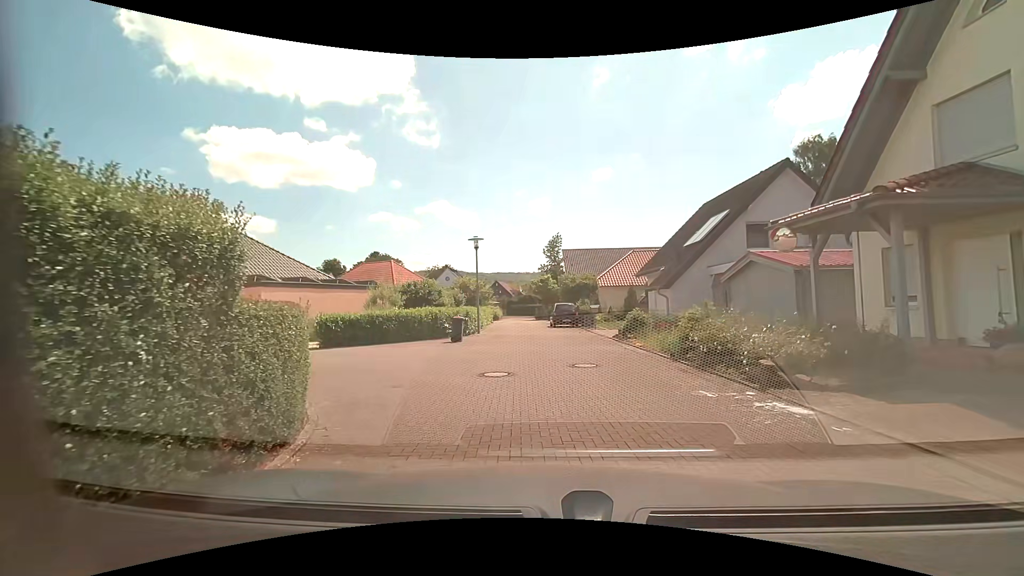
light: Day
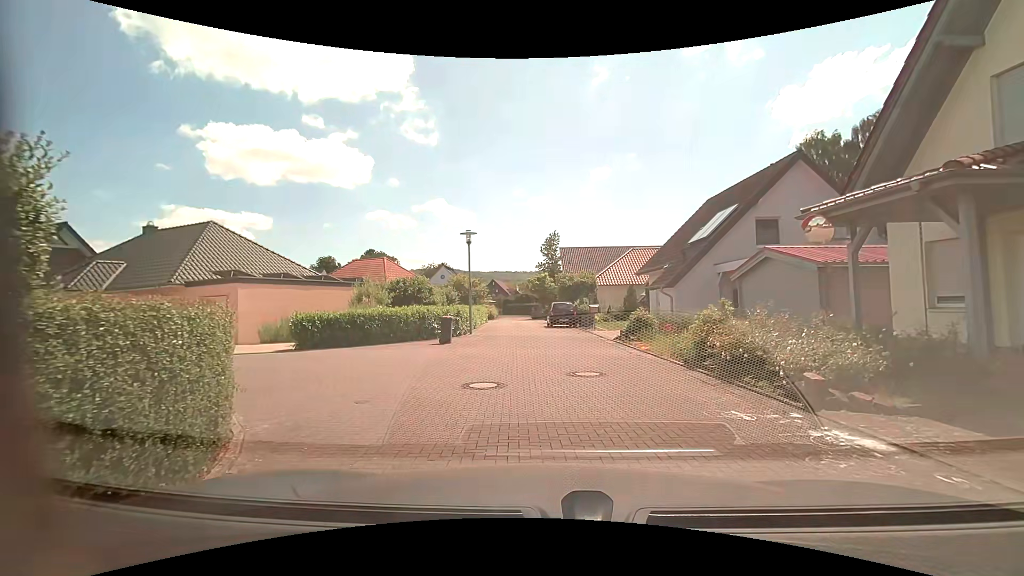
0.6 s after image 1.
(0.0, +1.5) m; +1°
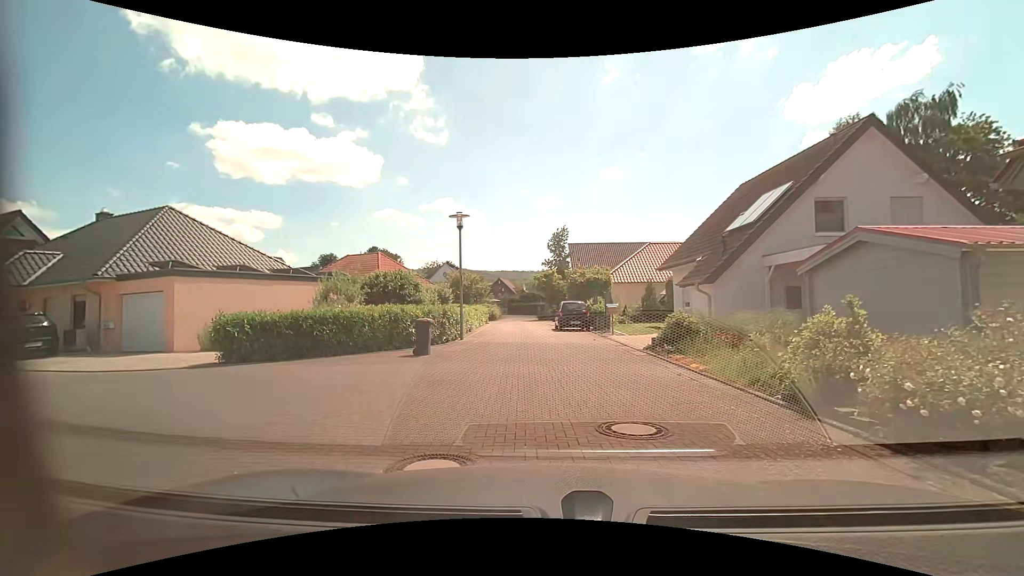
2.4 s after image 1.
(0.0, +4.2) m; 0°
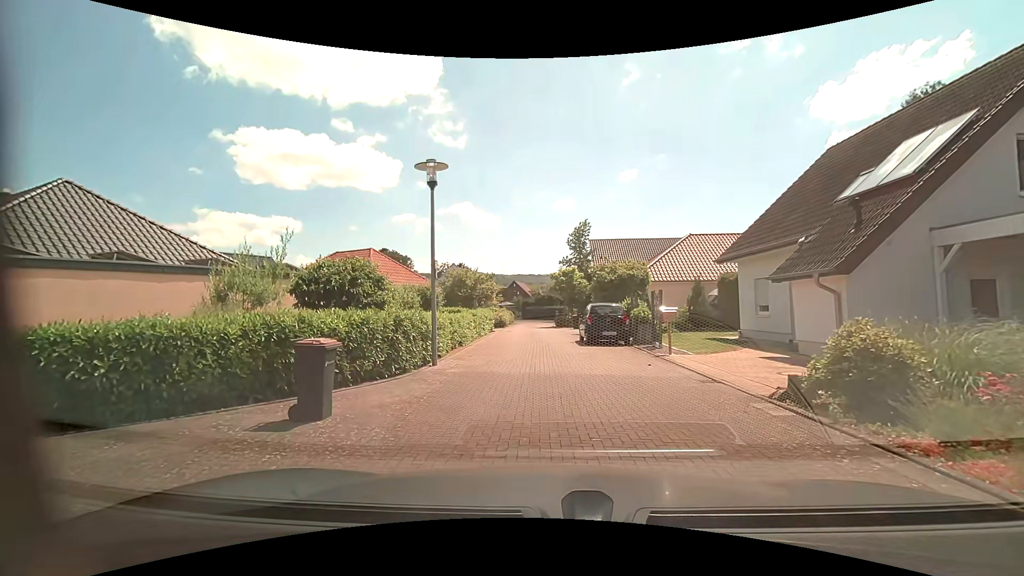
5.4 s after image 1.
(-0.2, +7.0) m; -1°
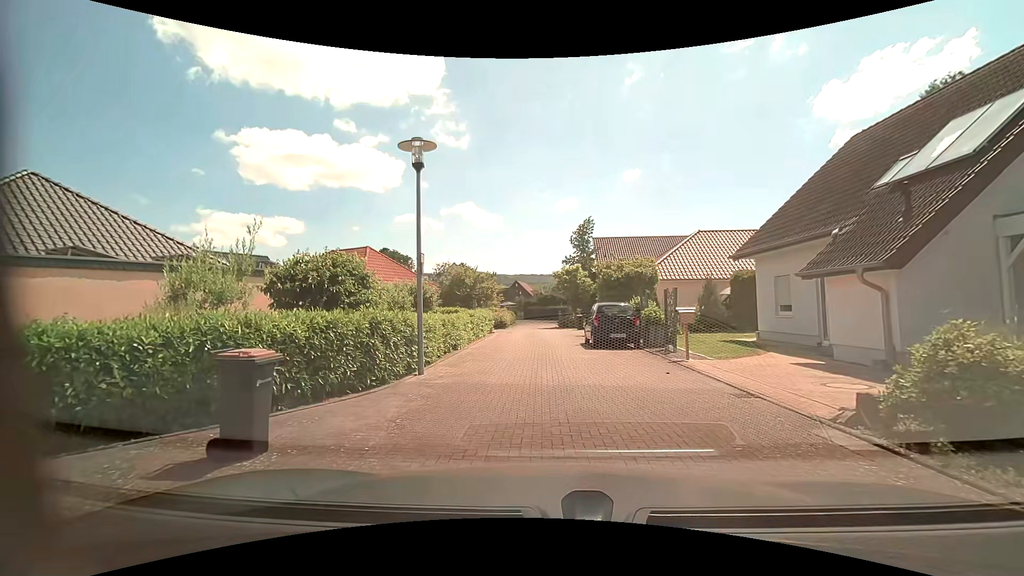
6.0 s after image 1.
(0.0, +1.5) m; -2°
